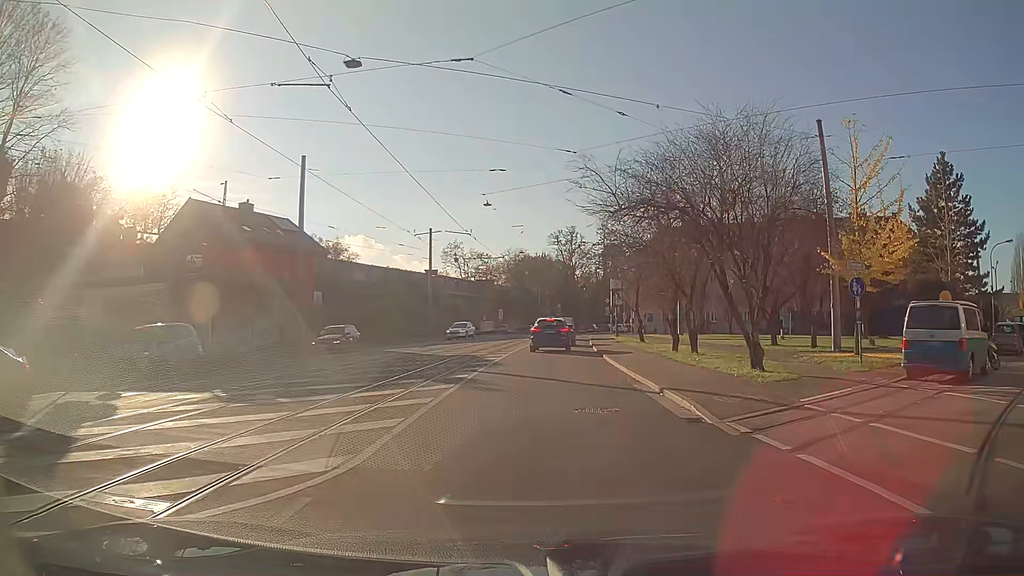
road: primary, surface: asphalt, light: Day
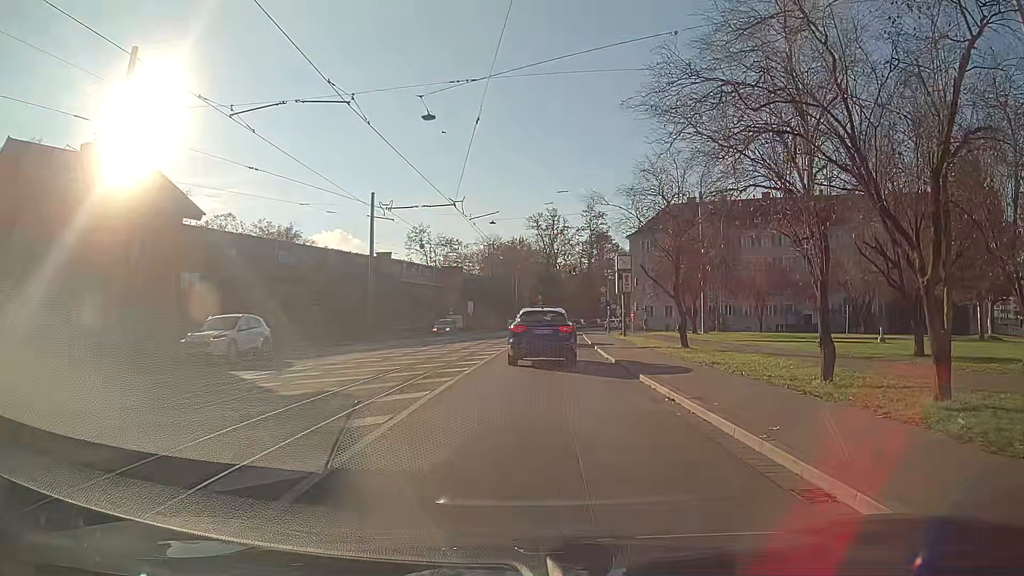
(+0.2, +17.9) m; +2°
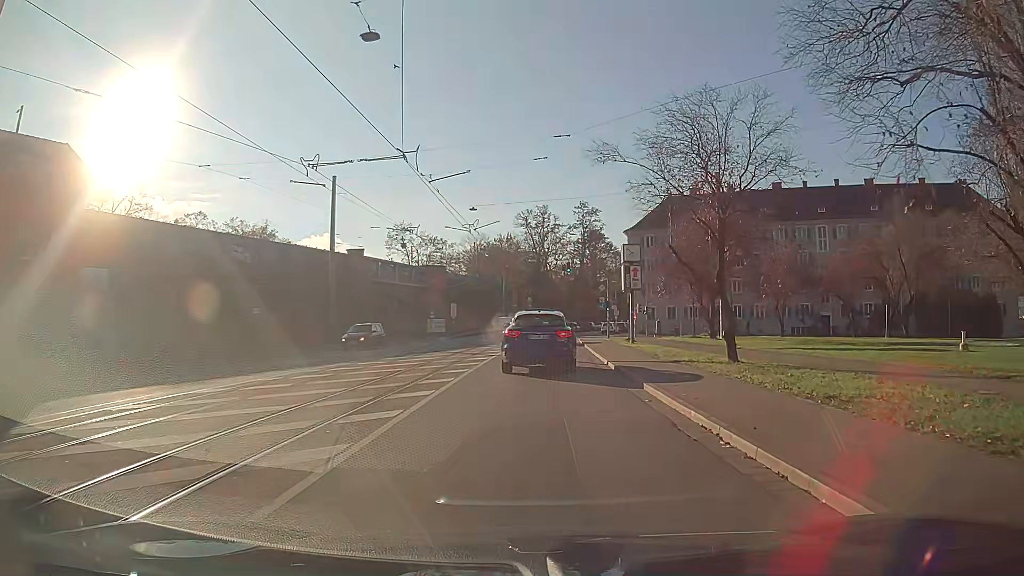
(0.0, +8.2) m; 0°
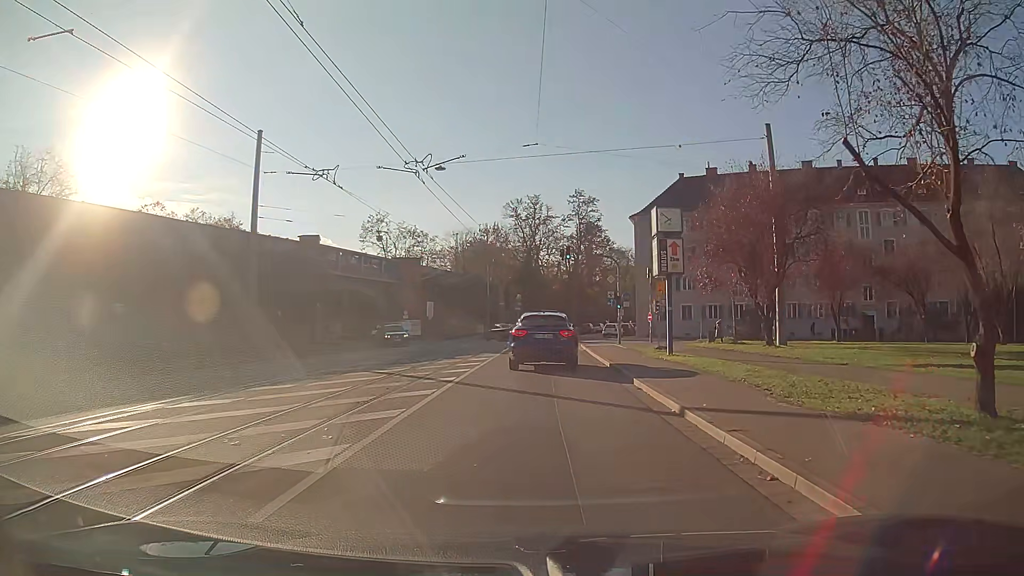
(+0.1, +12.5) m; +1°
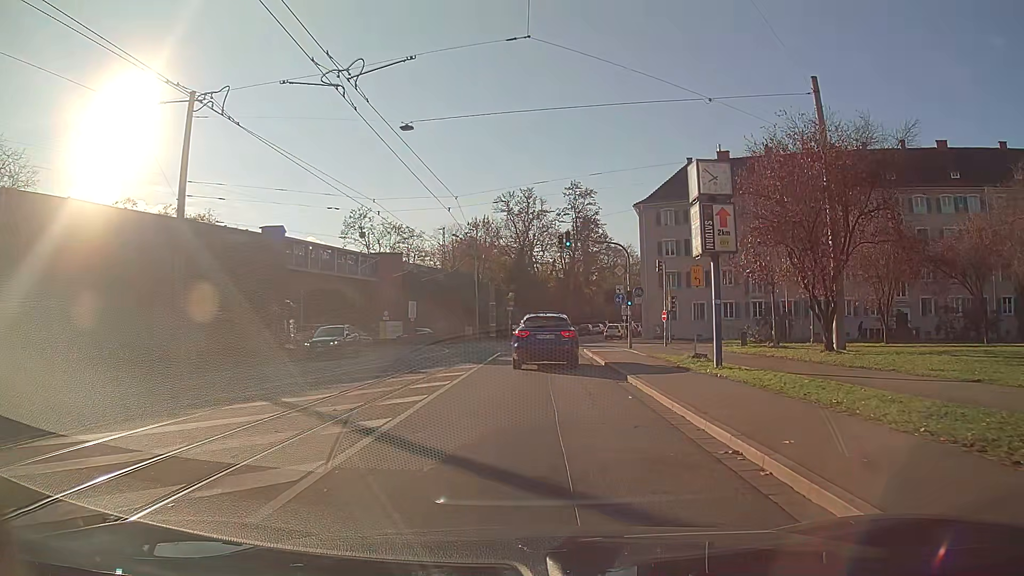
(0.0, +7.4) m; +1°
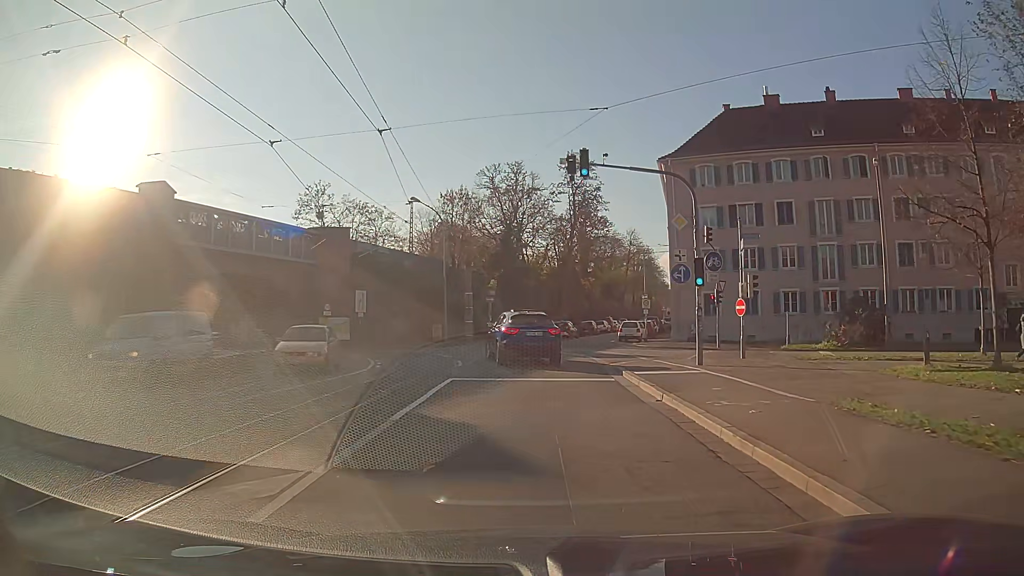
(+0.2, +16.8) m; +1°
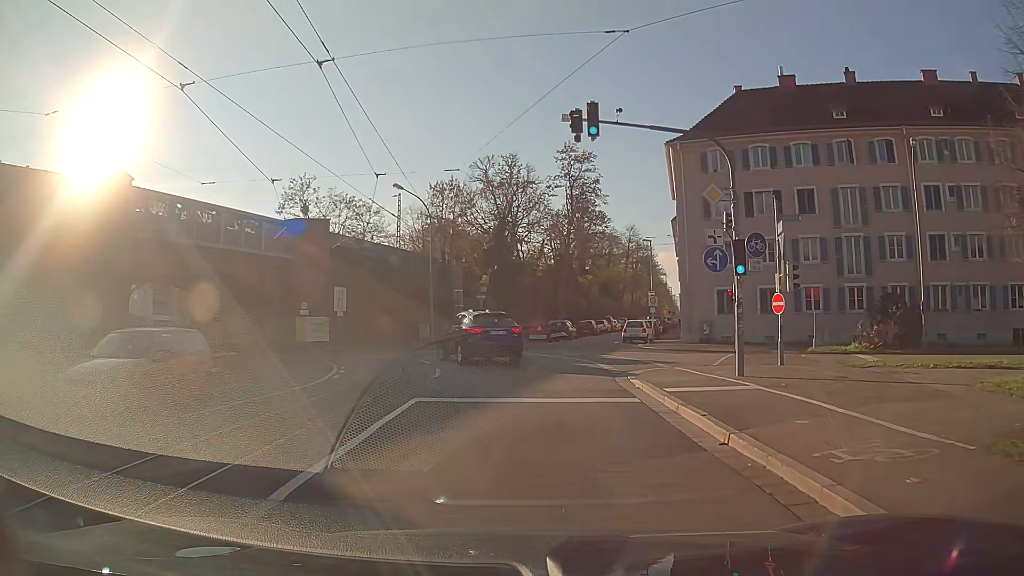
(0.0, +4.3) m; 0°
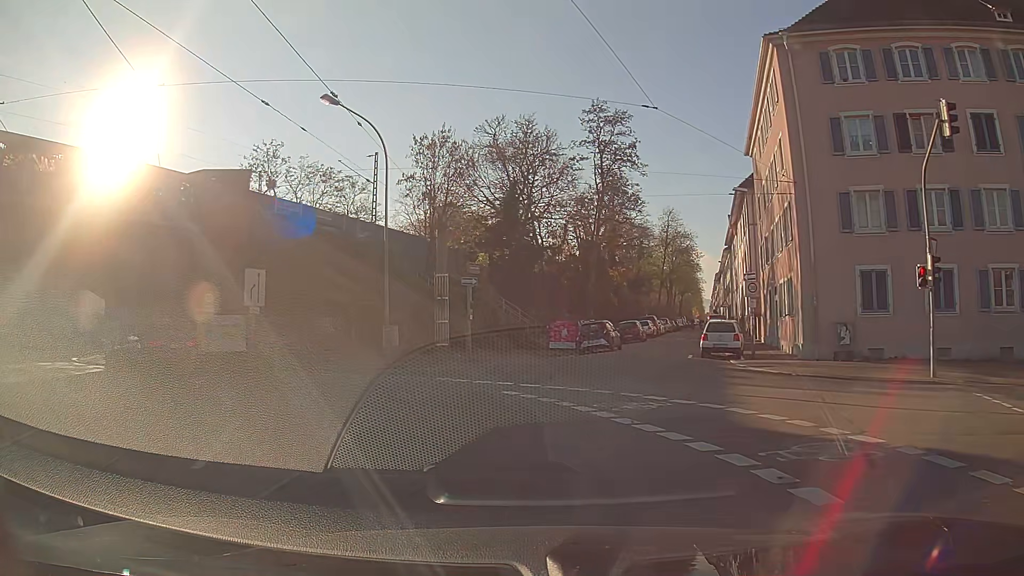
(-0.1, +16.8) m; -5°
(-1, +10) (-7, +18) (-14, +25) (-22, +31) (-29, +38) (-33, +47) (-34, +57) (-35, +67) (-35, +77) (-36, +87) m
